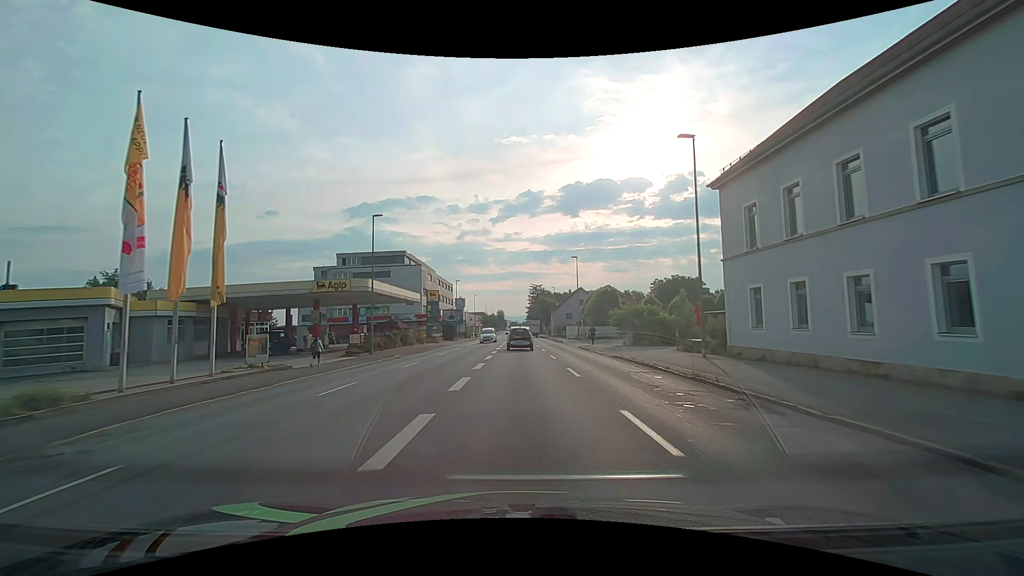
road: tertiary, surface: asphalt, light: Day
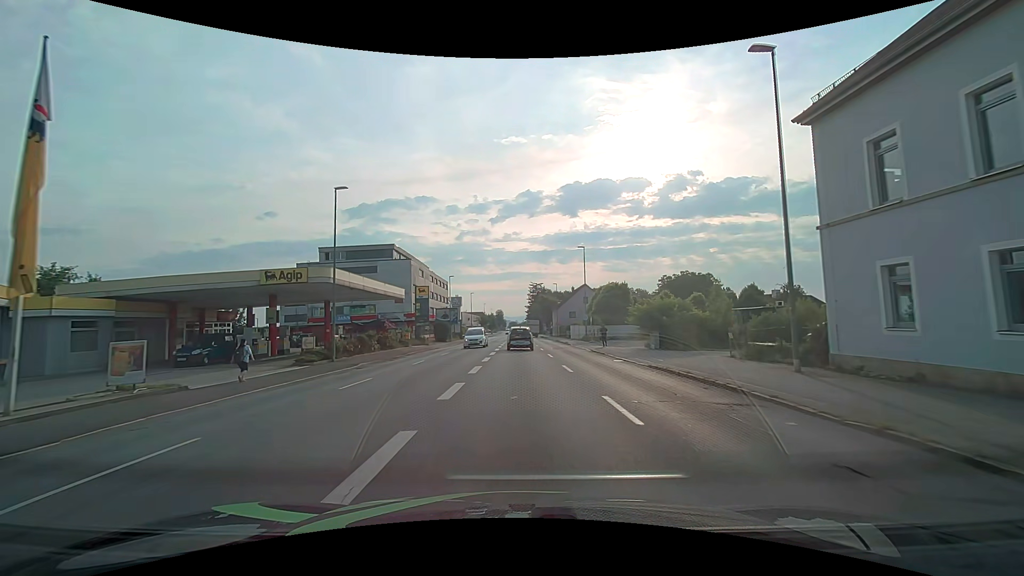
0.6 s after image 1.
(0.0, +7.5) m; 0°
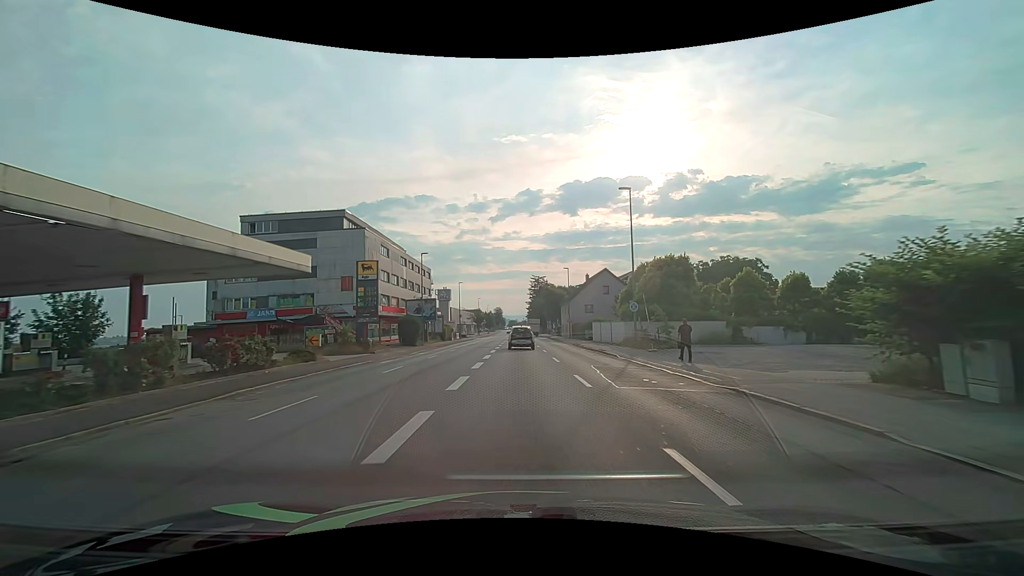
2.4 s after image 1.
(-0.1, +22.6) m; 0°
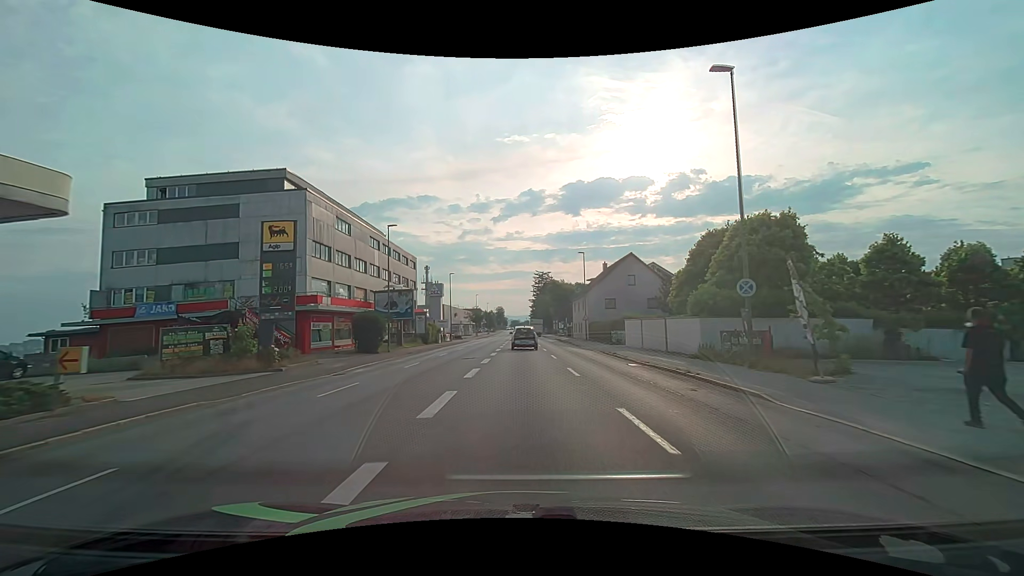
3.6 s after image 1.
(0.0, +15.2) m; 0°
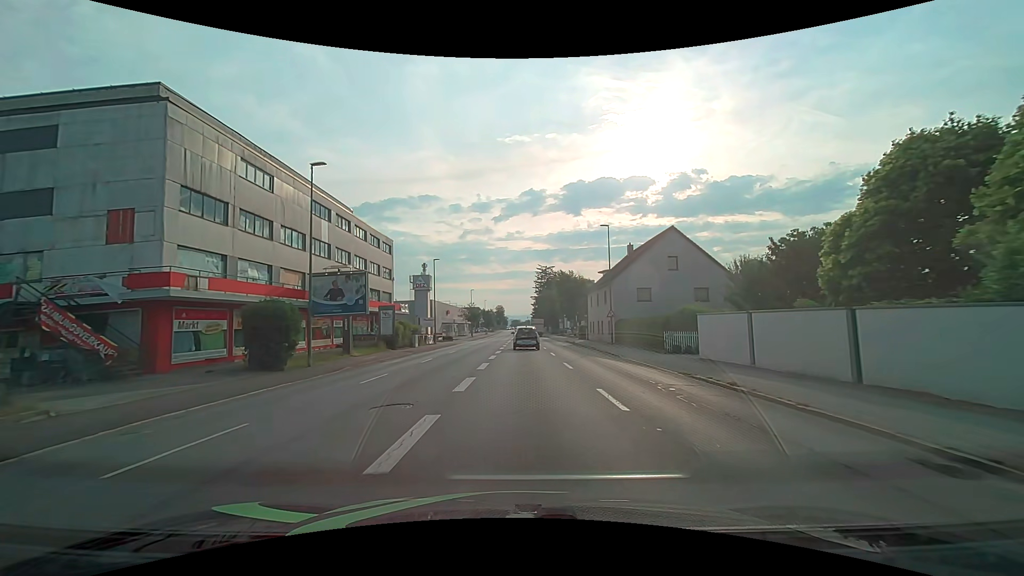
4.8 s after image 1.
(0.0, +15.2) m; 0°
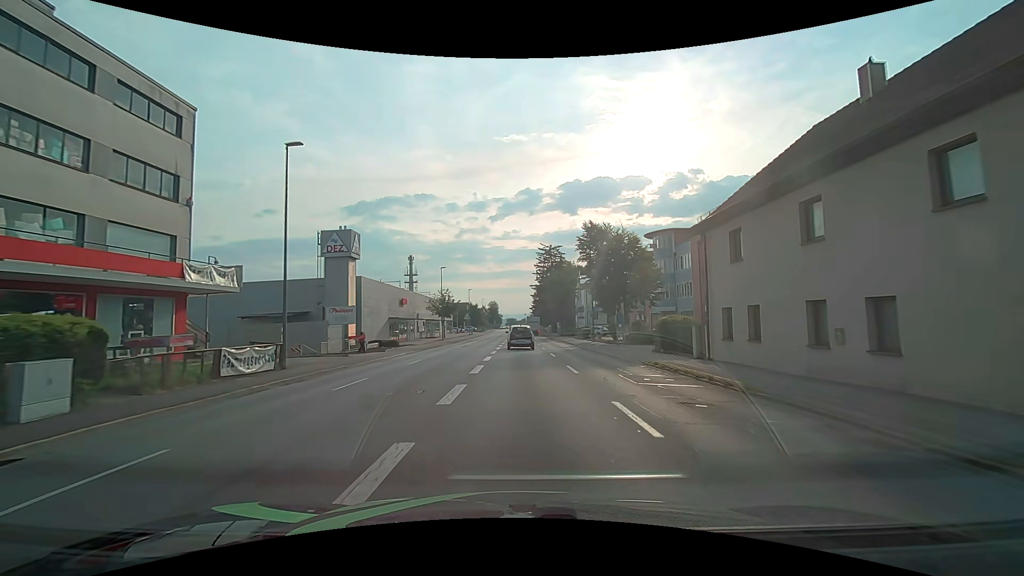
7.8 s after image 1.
(+0.2, +38.0) m; +1°
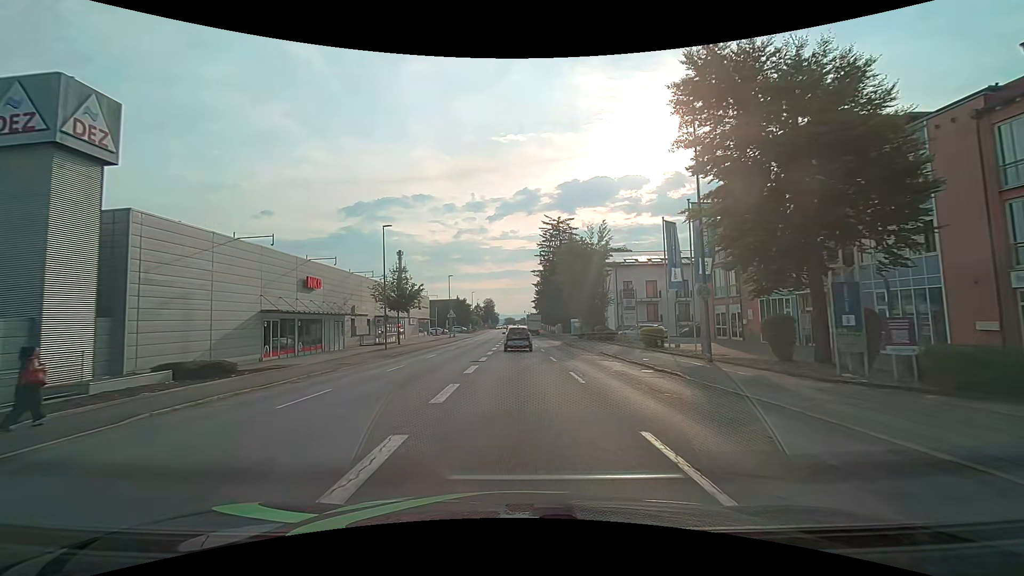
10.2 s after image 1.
(0.0, +29.6) m; 0°
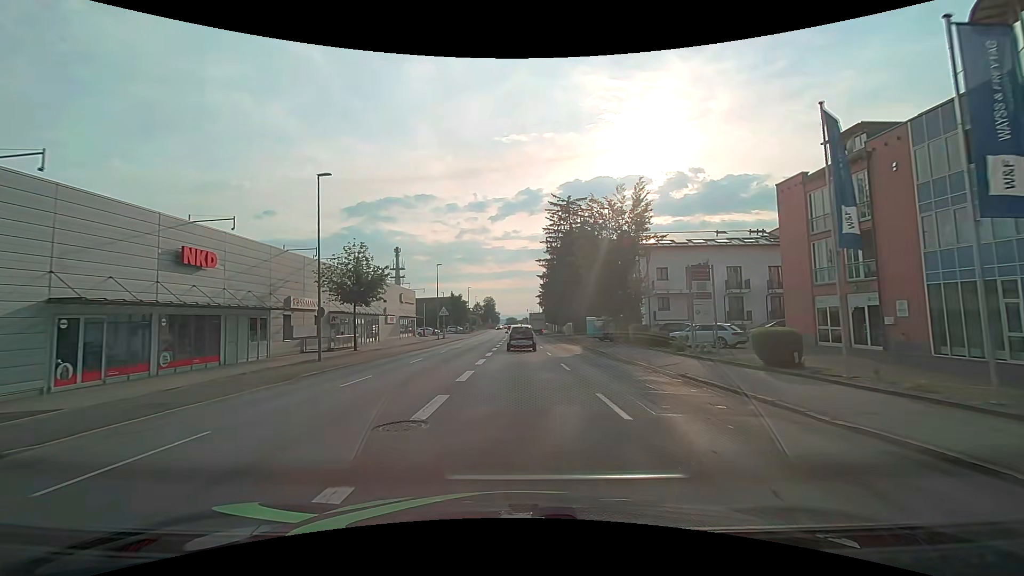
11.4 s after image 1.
(-0.1, +14.1) m; 0°
